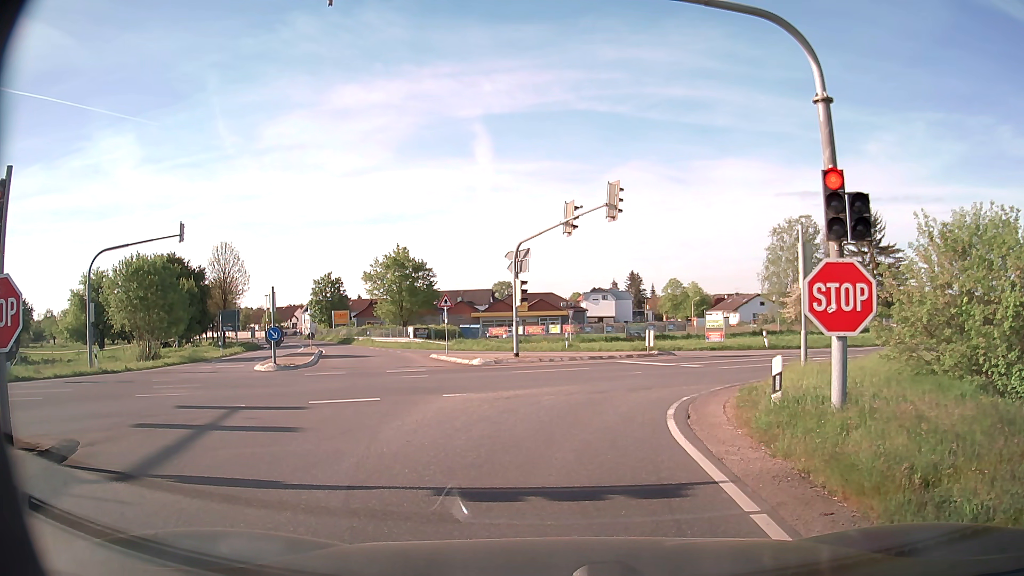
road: secondary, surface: asphalt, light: Day
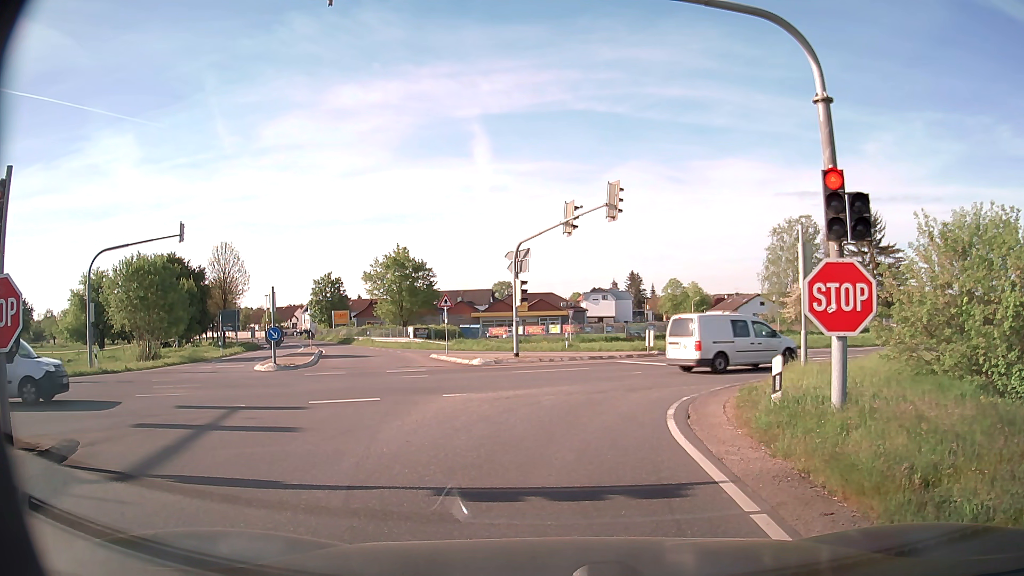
(0.0, 0.0) m; 0°
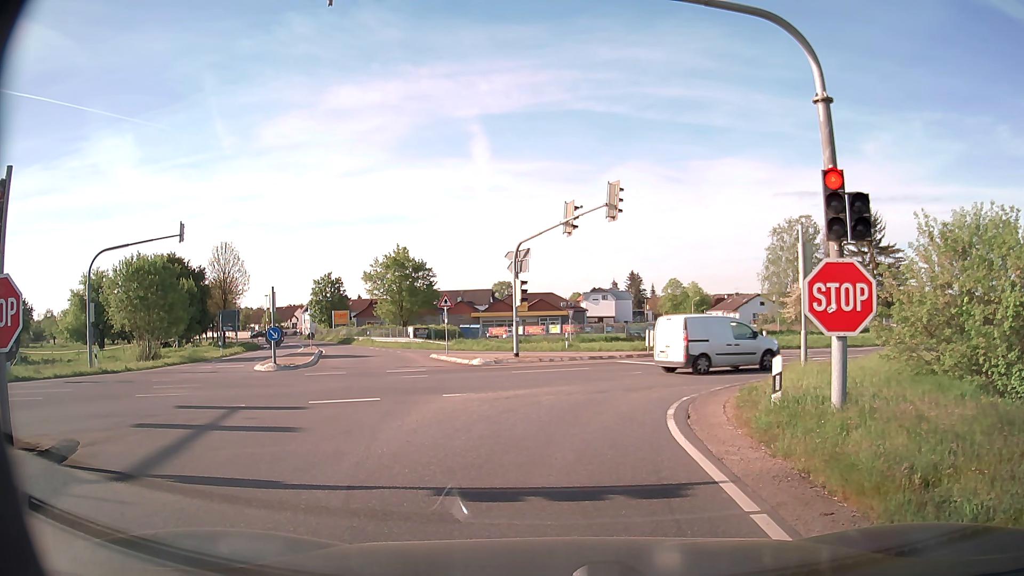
(0.0, 0.0) m; 0°
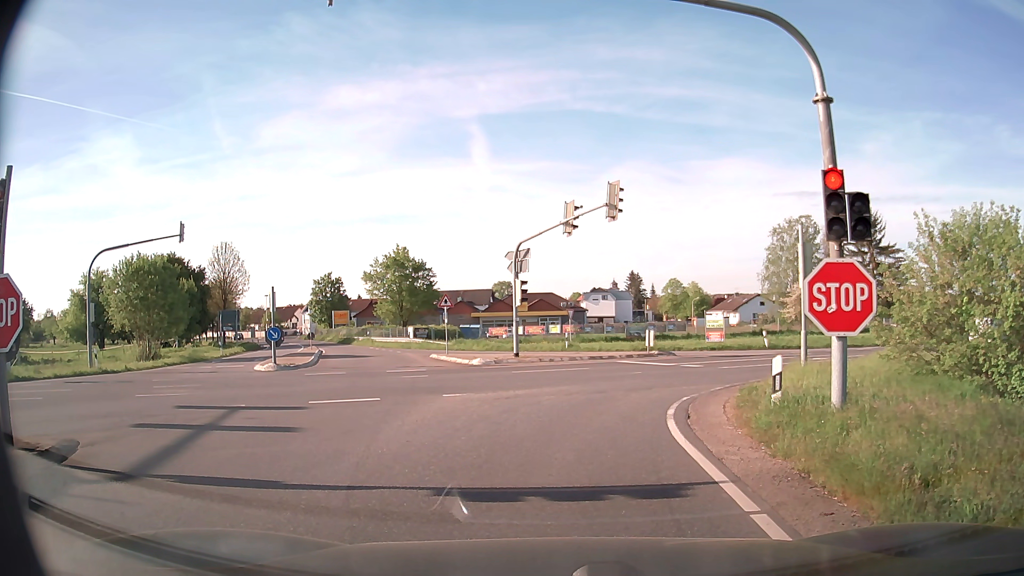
(0.0, 0.0) m; 0°
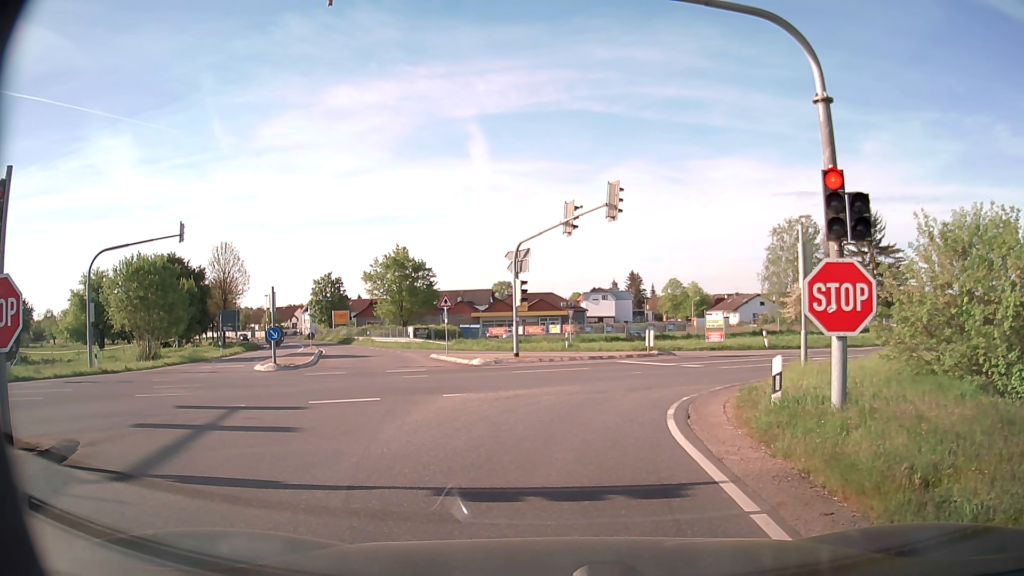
(0.0, 0.0) m; 0°
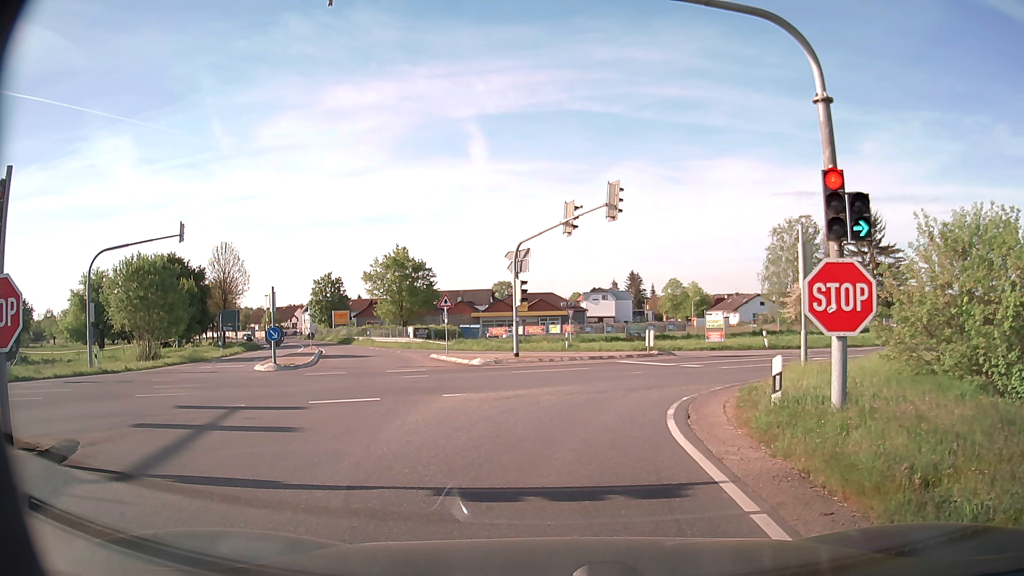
(0.0, 0.0) m; 0°
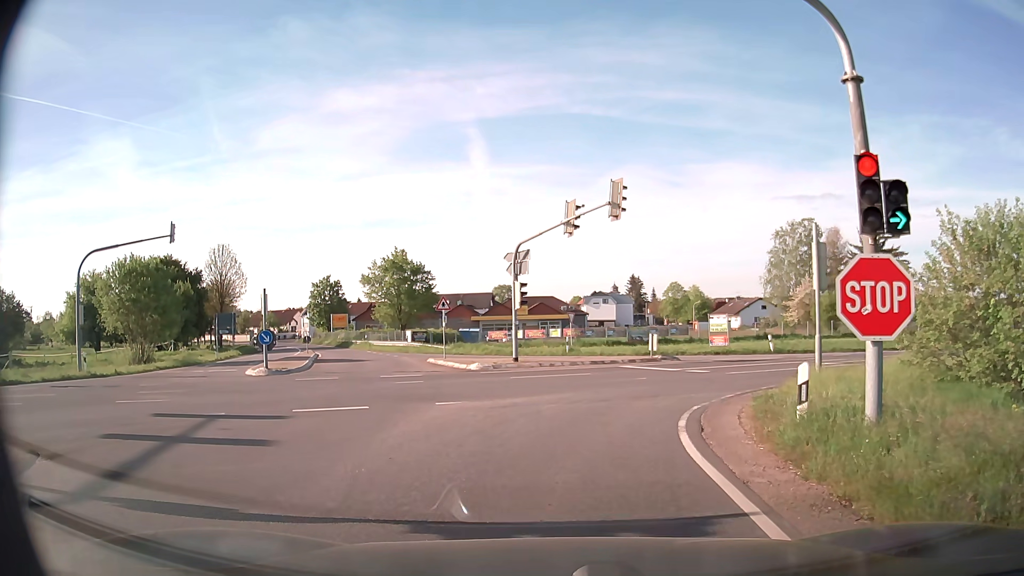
(0.0, +1.1) m; -1°
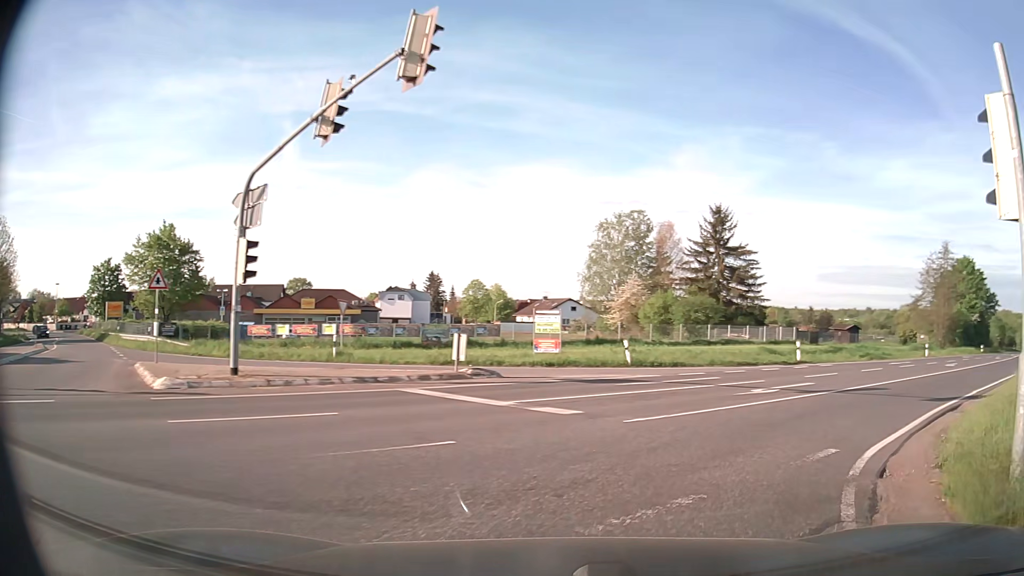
(+1.0, +12.8) m; +17°
(+3, +10) (+9, +17) (+16, +24) (+23, +31) (+31, +38) (+38, +45) (+45, +51) (+53, +58) (+60, +65) (+67, +72) m
